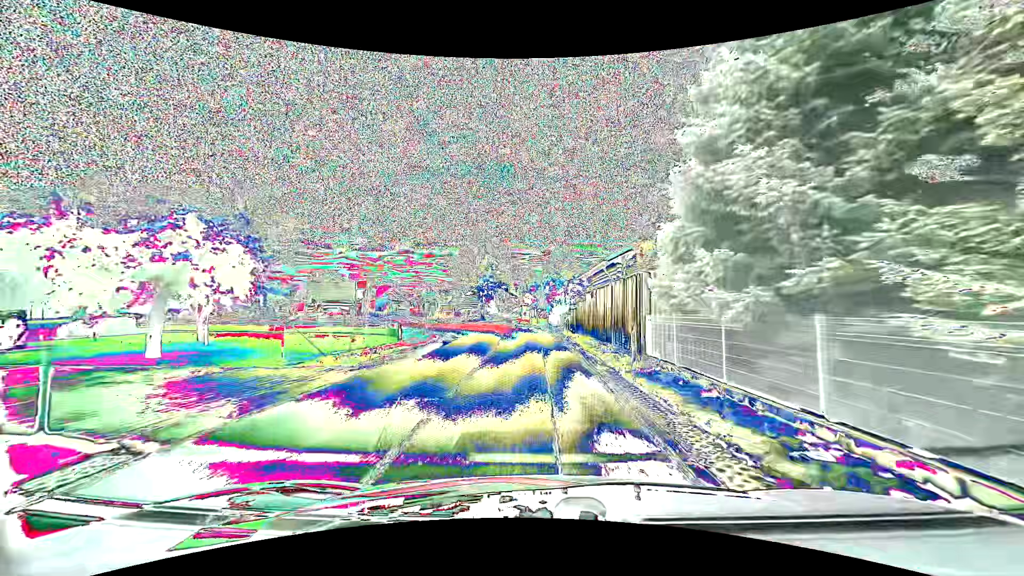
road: primary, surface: asphalt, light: Day
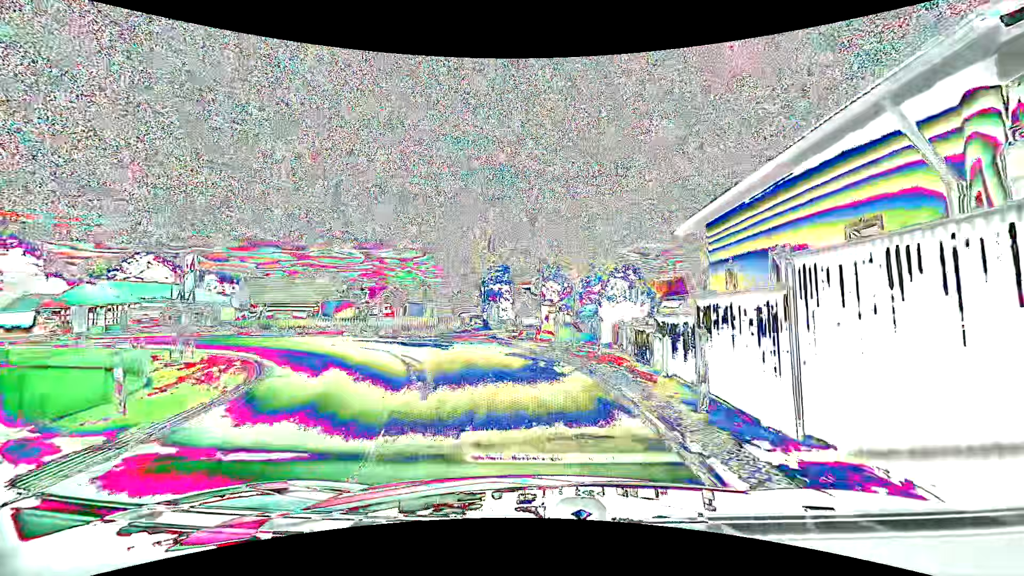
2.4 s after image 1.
(-0.1, +24.5) m; -3°
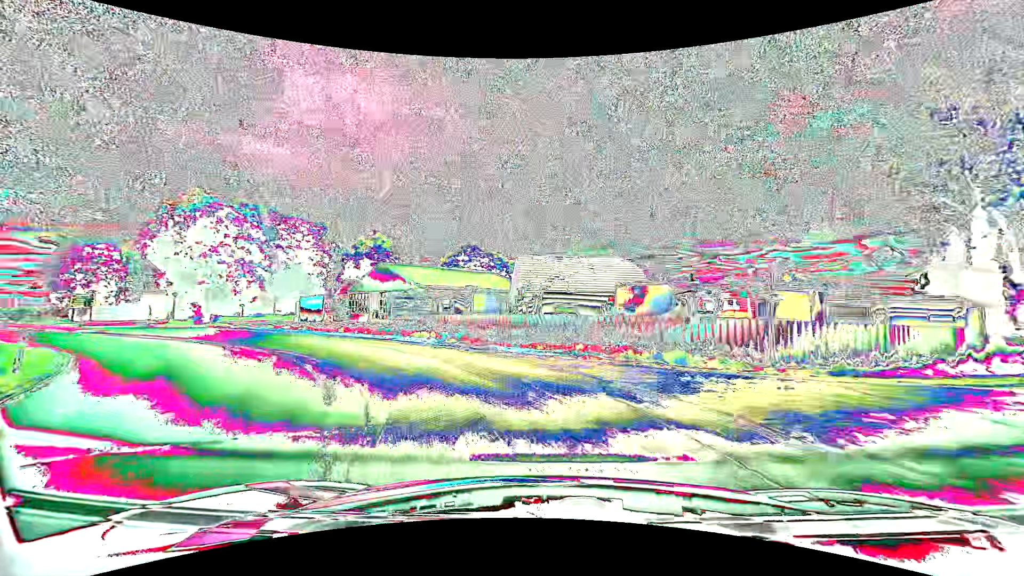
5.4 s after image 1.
(-6.5, +23.9) m; -37°
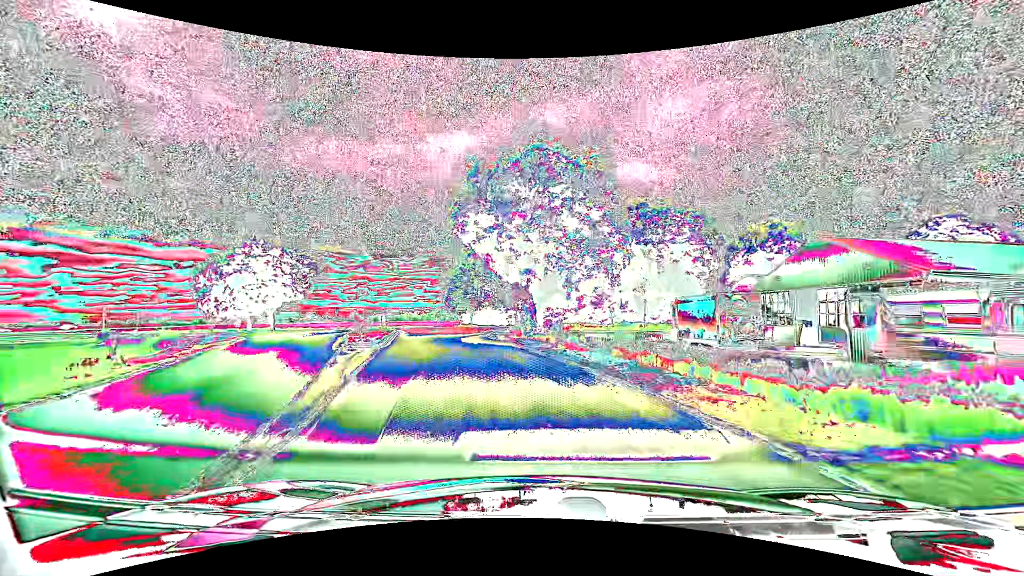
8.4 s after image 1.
(-8.1, +19.6) m; -41°
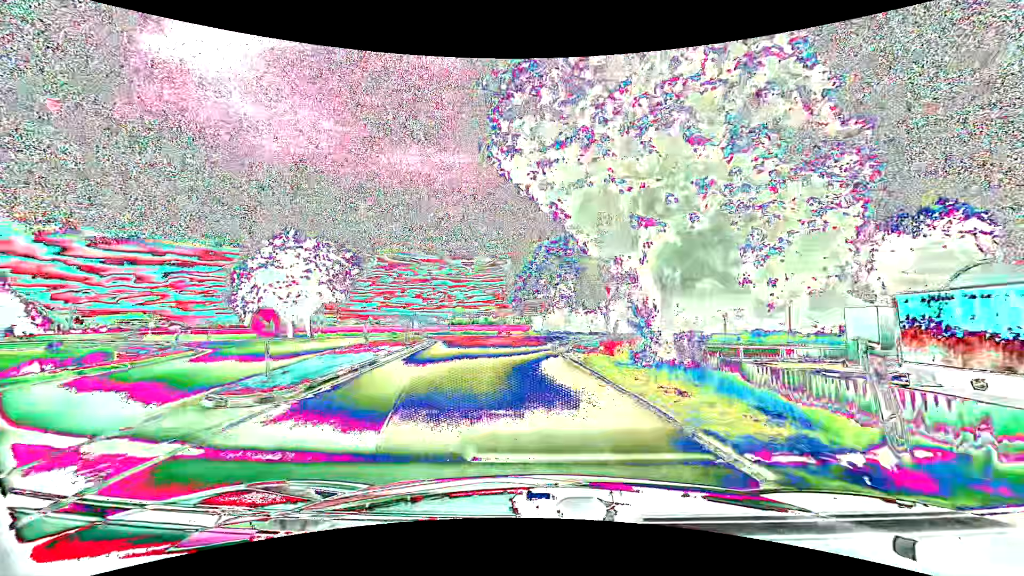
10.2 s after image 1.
(-1.1, +13.4) m; -9°
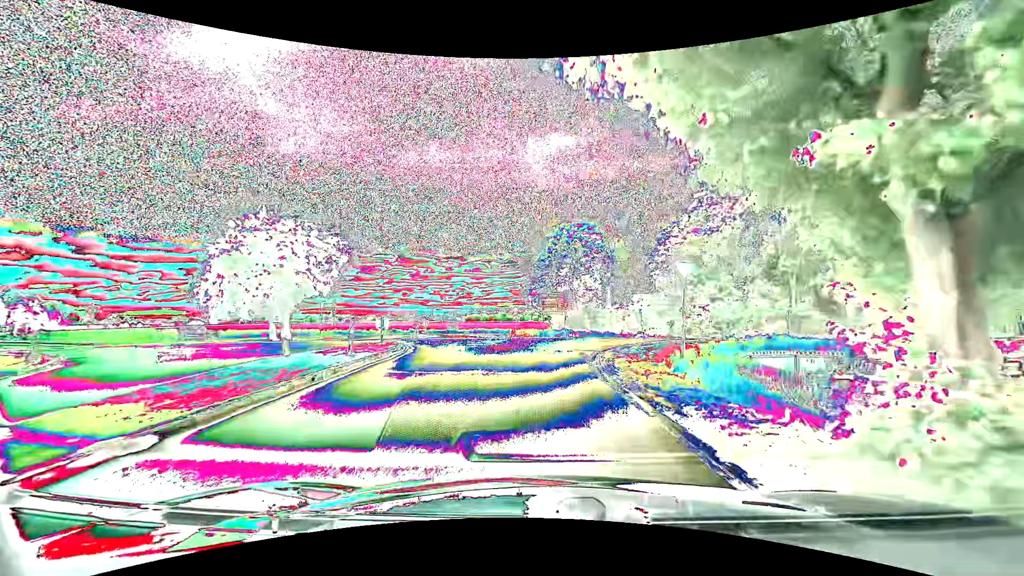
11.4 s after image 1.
(-0.2, +9.3) m; -2°
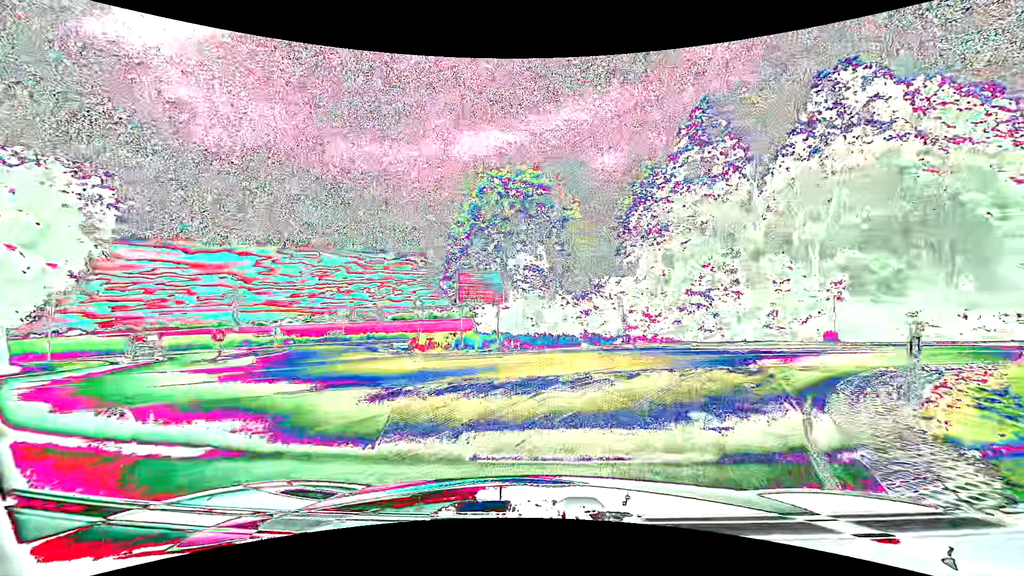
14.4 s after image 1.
(+0.5, +18.6) m; +9°
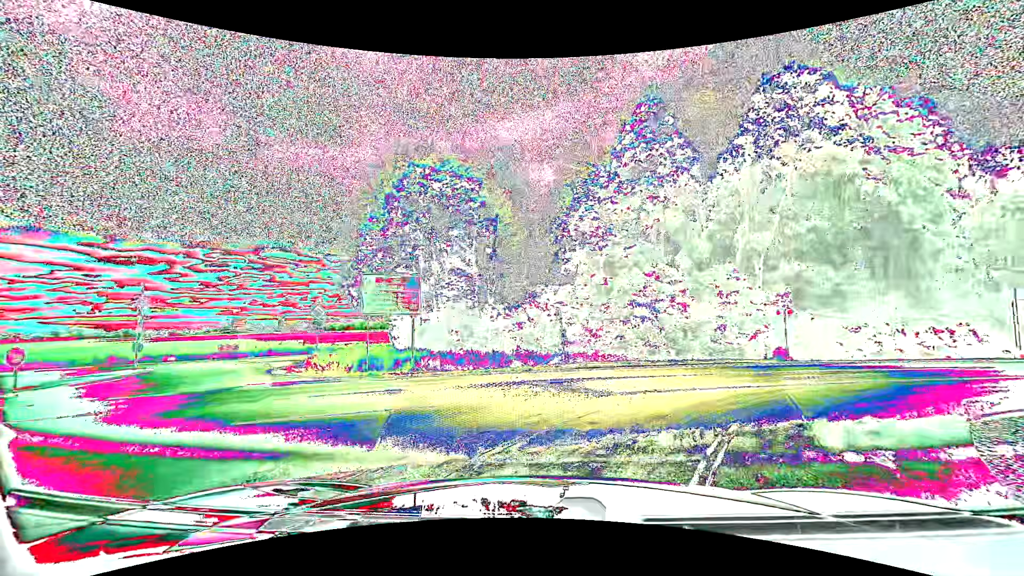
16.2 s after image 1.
(+0.2, +4.3) m; +5°
(+3, +9) (+11, +15) (+21, +19) (+30, +22) (+39, +26) (+48, +30) (+57, +34) (+67, +38) (+76, +43) (+85, +47) m
